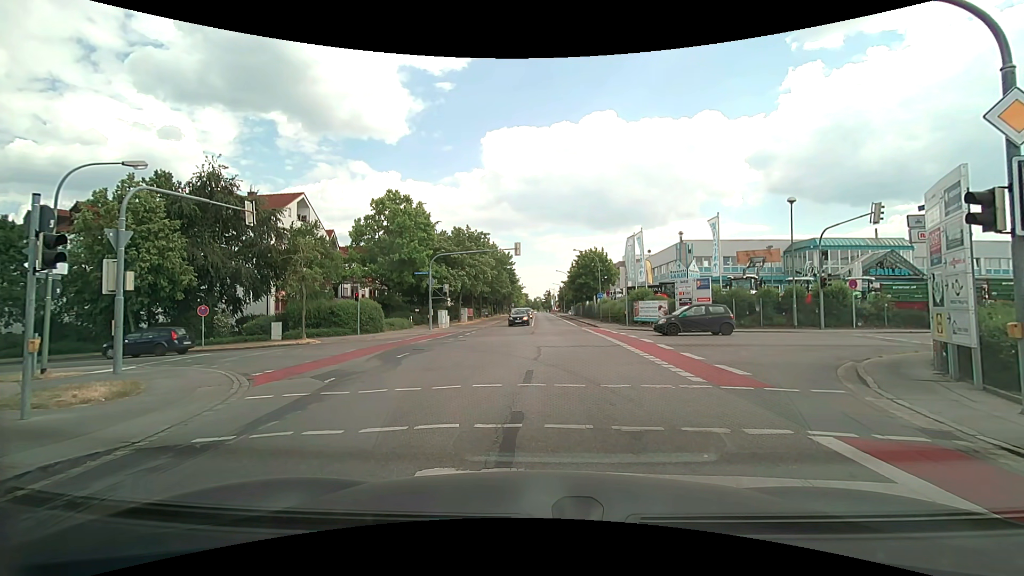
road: tertiary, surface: asphalt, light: Day
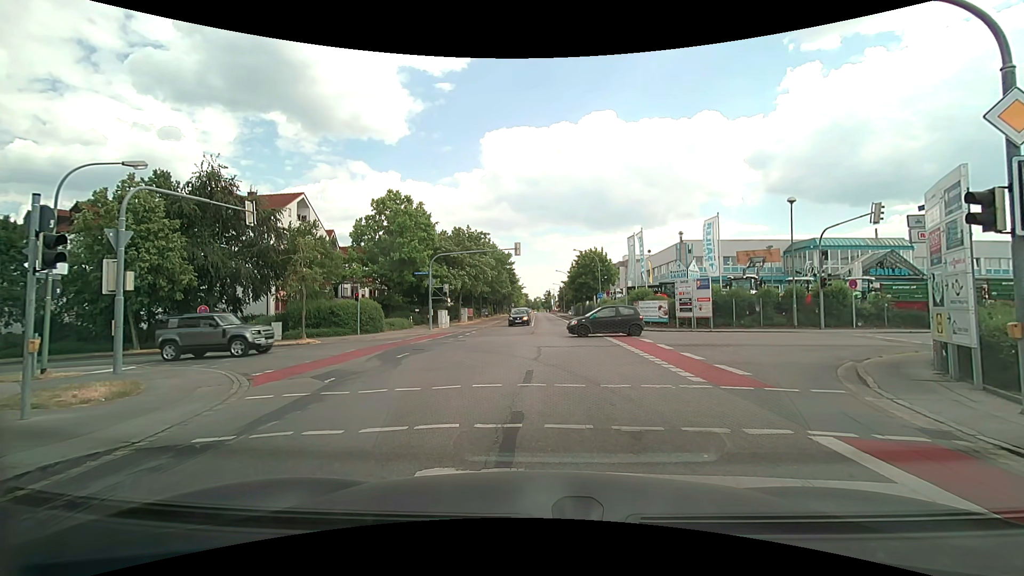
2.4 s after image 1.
(0.0, 0.0) m; 0°
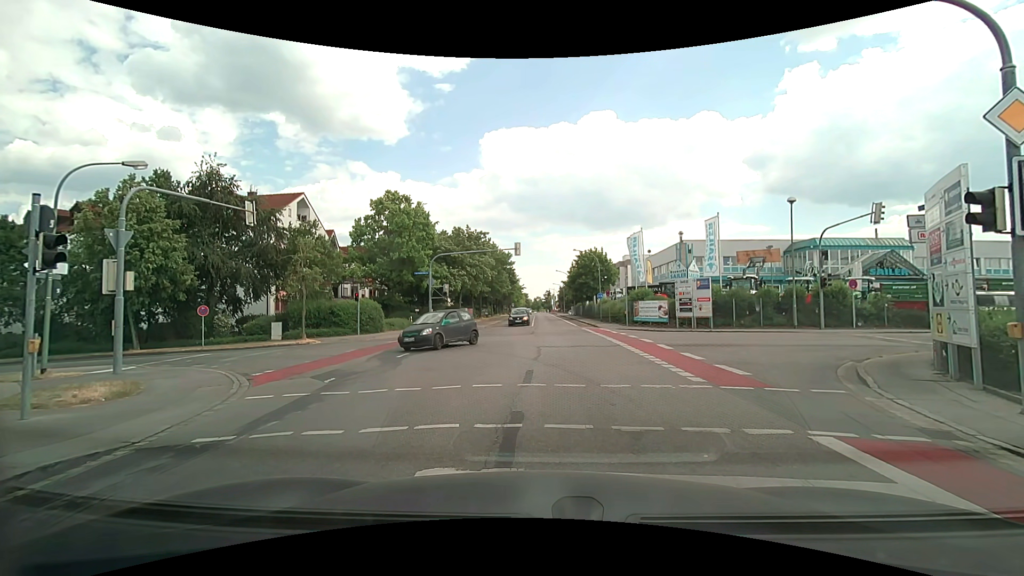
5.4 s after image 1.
(0.0, 0.0) m; 0°
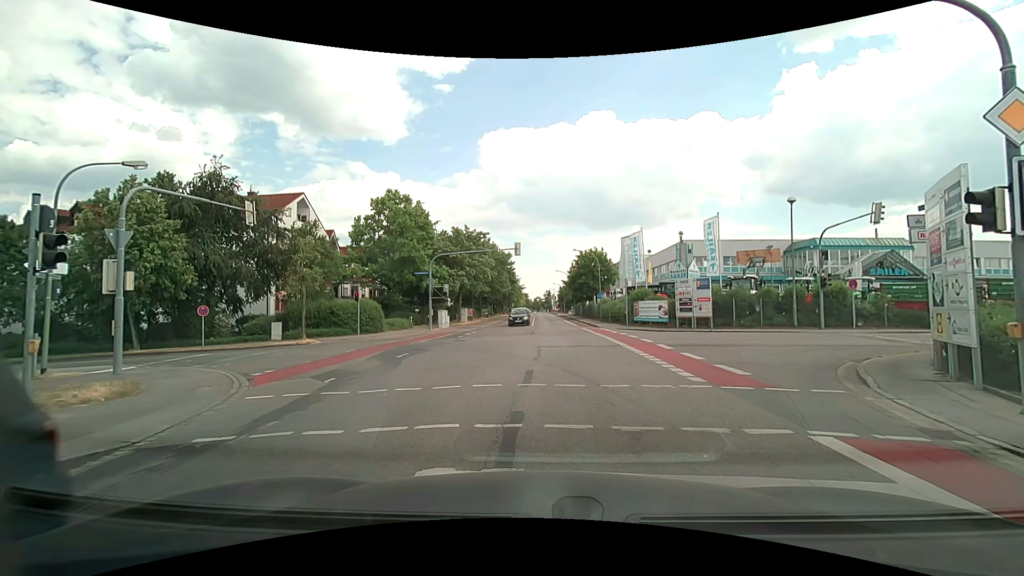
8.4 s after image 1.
(0.0, 0.0) m; 0°
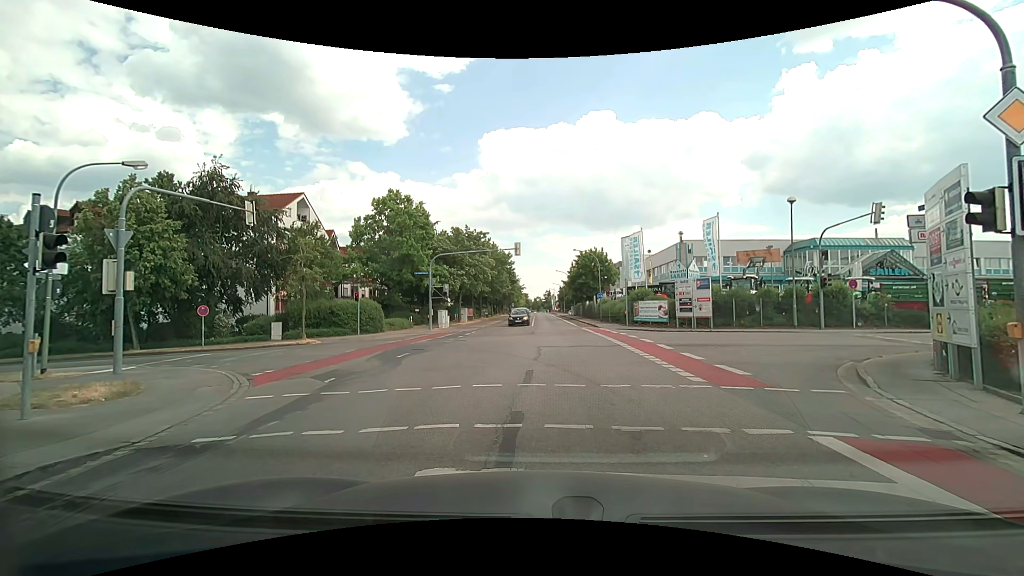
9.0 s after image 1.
(0.0, 0.0) m; 0°
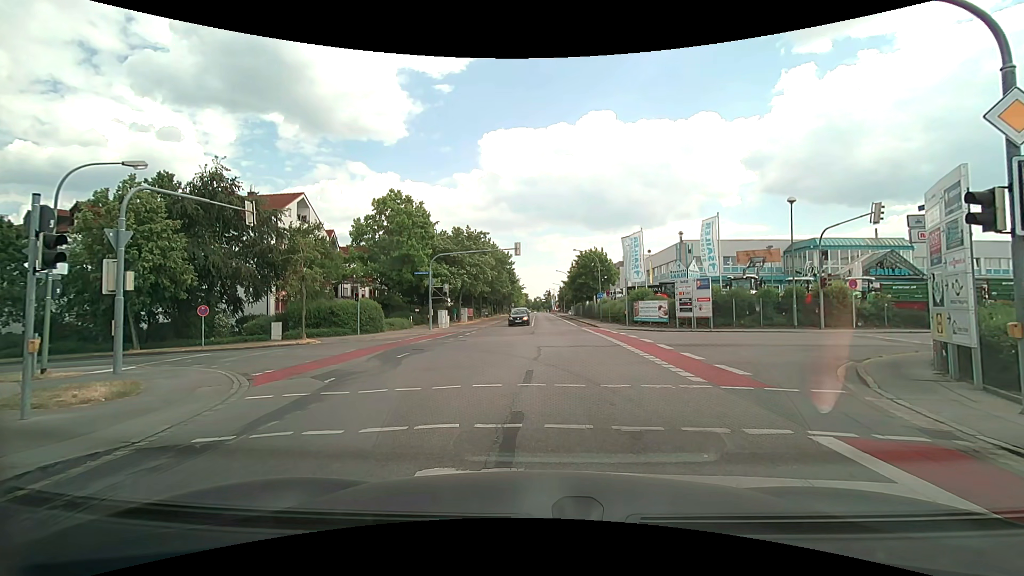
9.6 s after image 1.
(0.0, 0.0) m; 0°
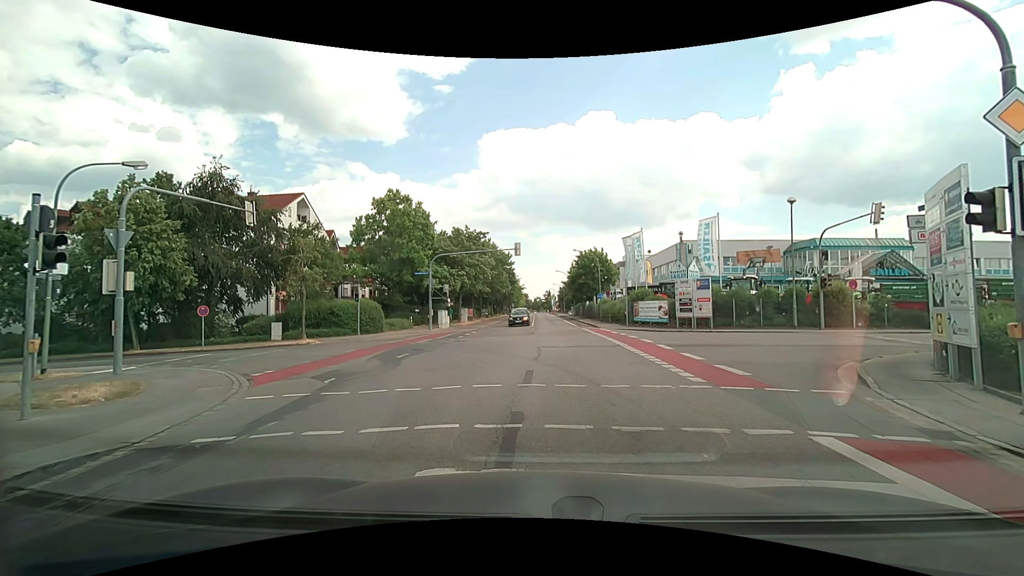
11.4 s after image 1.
(0.0, 0.0) m; 0°
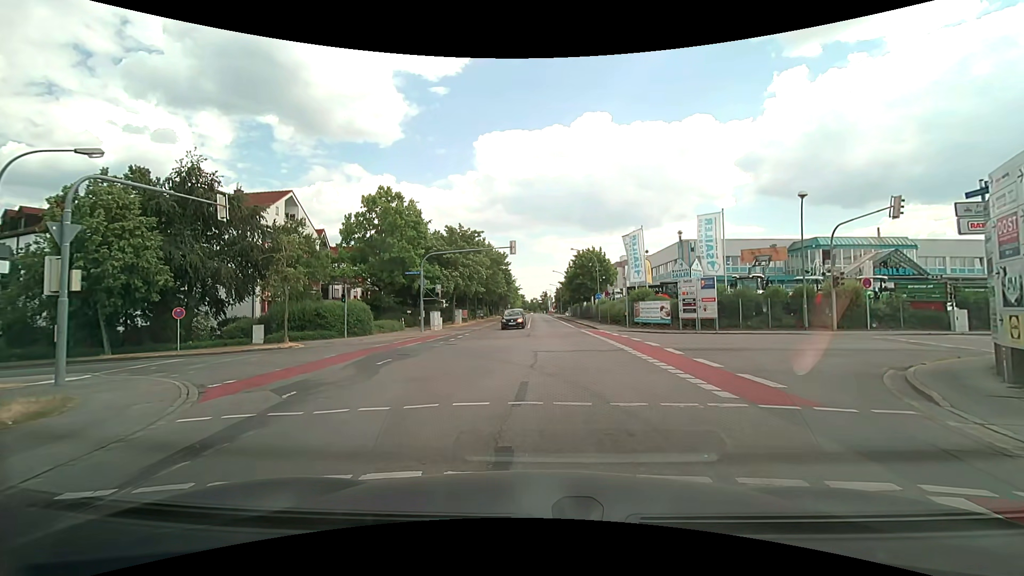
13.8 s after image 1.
(0.0, +1.8) m; 0°
